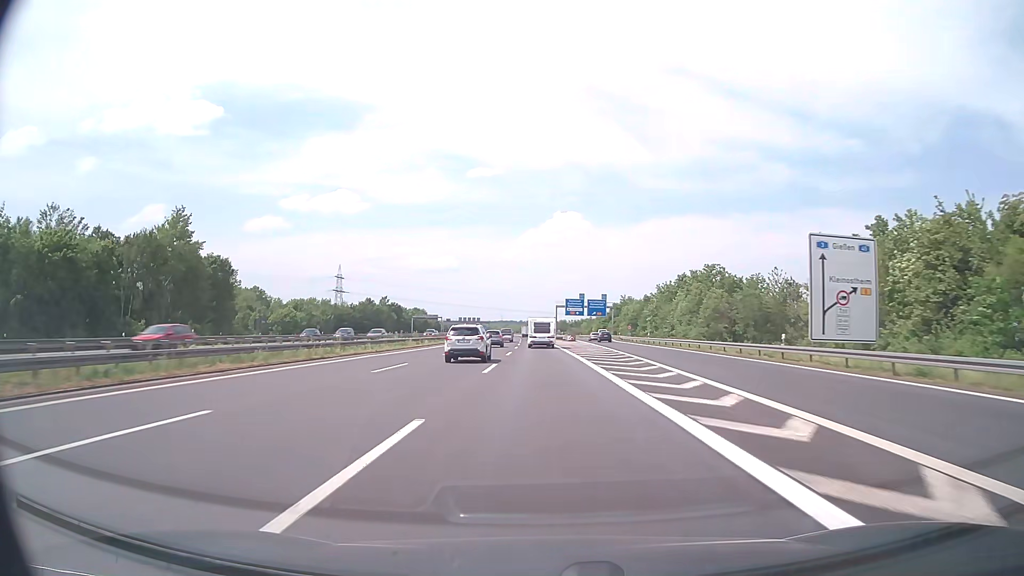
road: motorway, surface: asphalt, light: Day
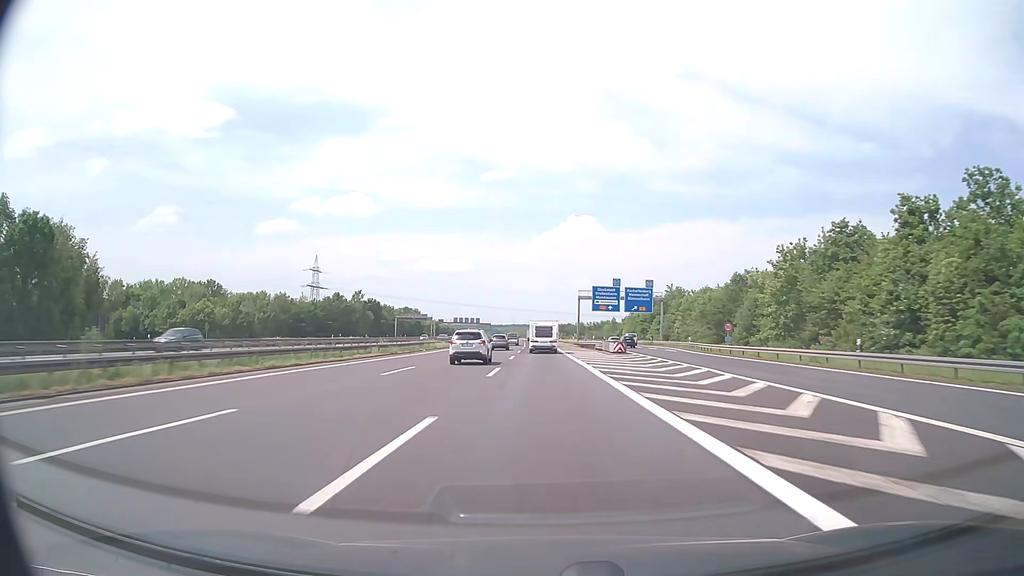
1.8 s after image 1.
(-0.4, +52.9) m; -1°
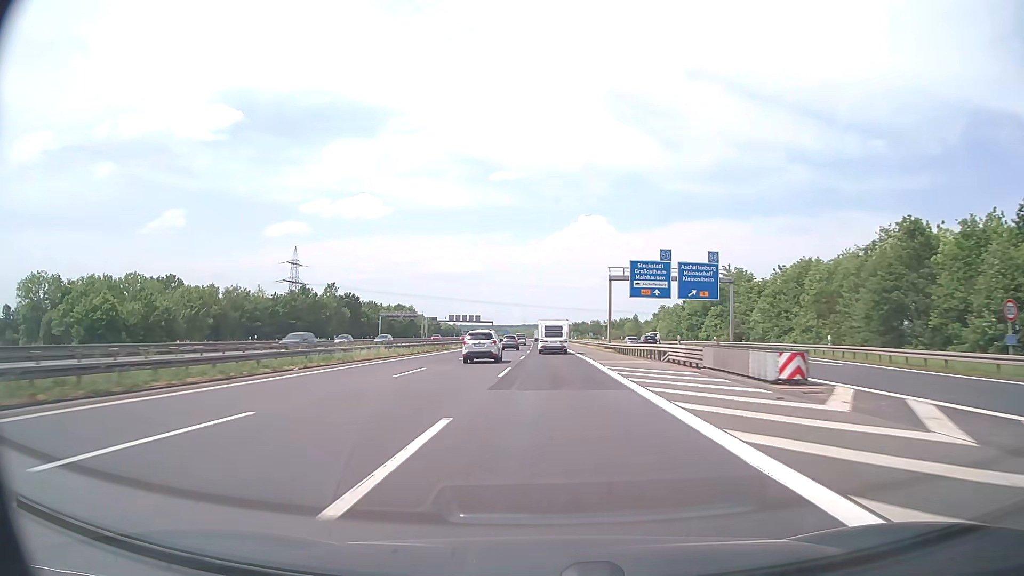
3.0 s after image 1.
(-0.4, +36.0) m; -1°
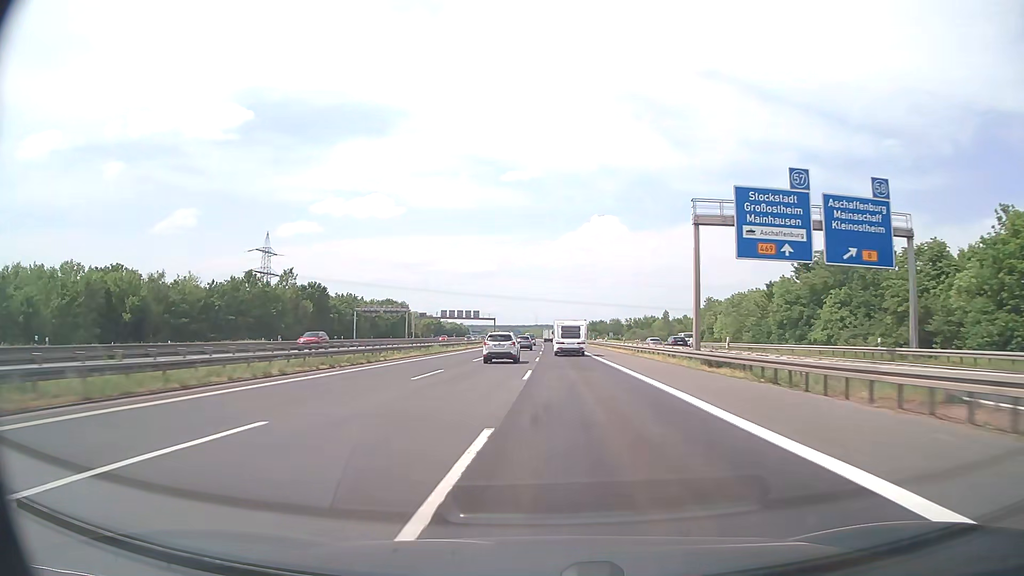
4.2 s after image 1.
(-0.4, +37.0) m; -1°
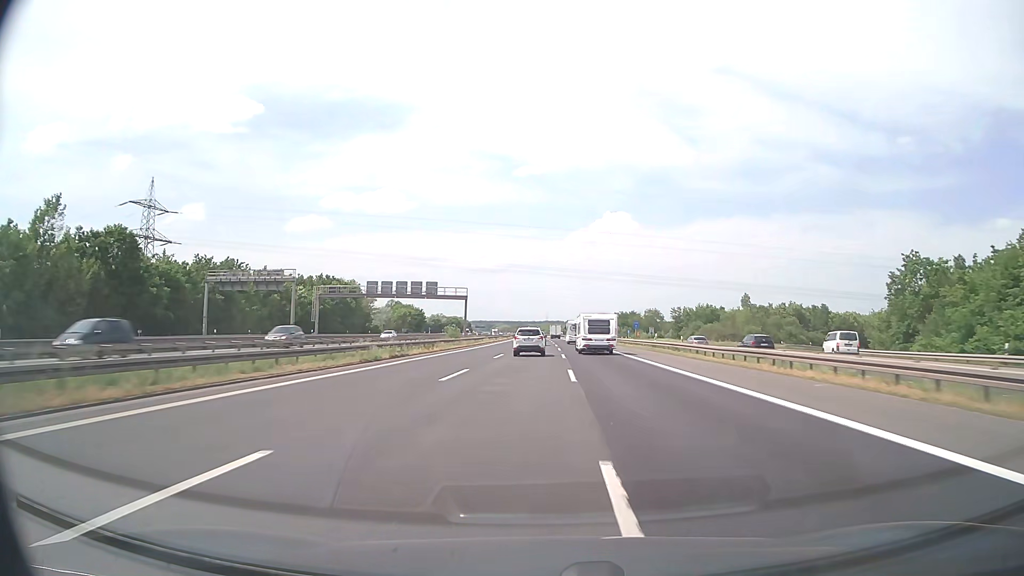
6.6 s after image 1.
(-0.7, +74.7) m; -1°
